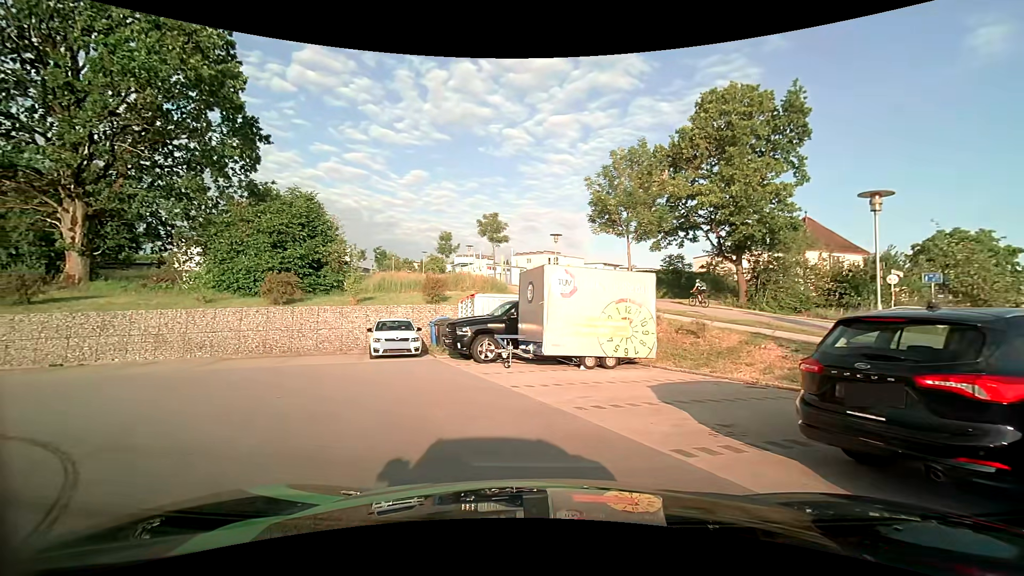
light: Day
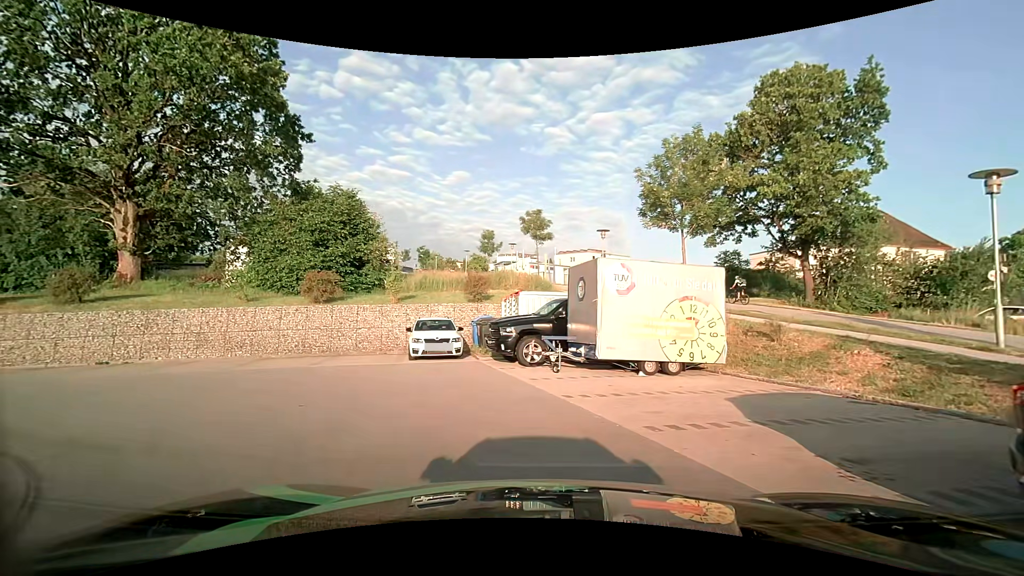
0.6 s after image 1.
(-0.1, +1.3) m; -5°
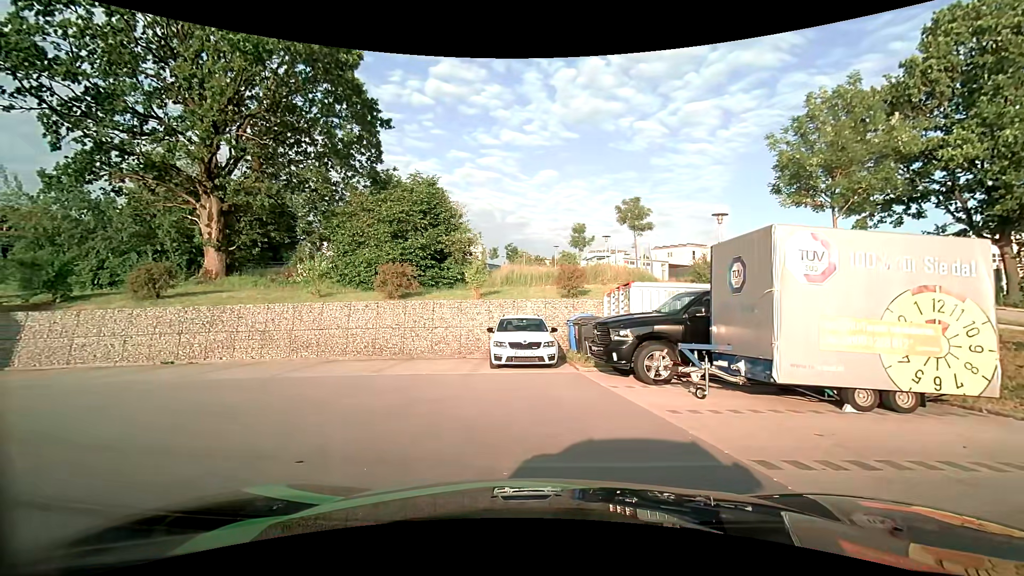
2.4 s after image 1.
(-0.3, +3.6) m; -10°
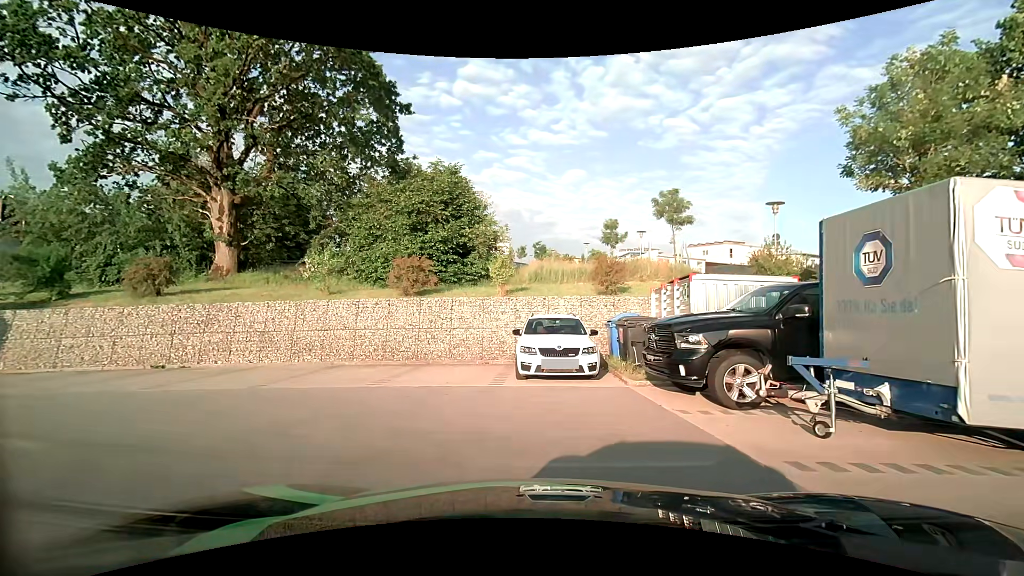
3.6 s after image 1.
(-0.1, +2.4) m; -3°
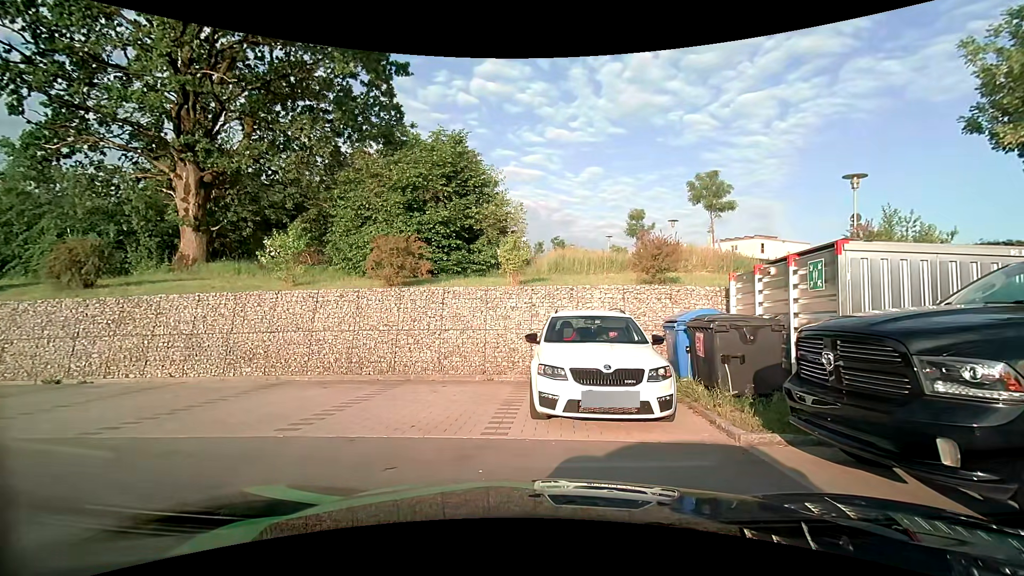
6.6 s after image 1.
(0.0, +4.3) m; 0°
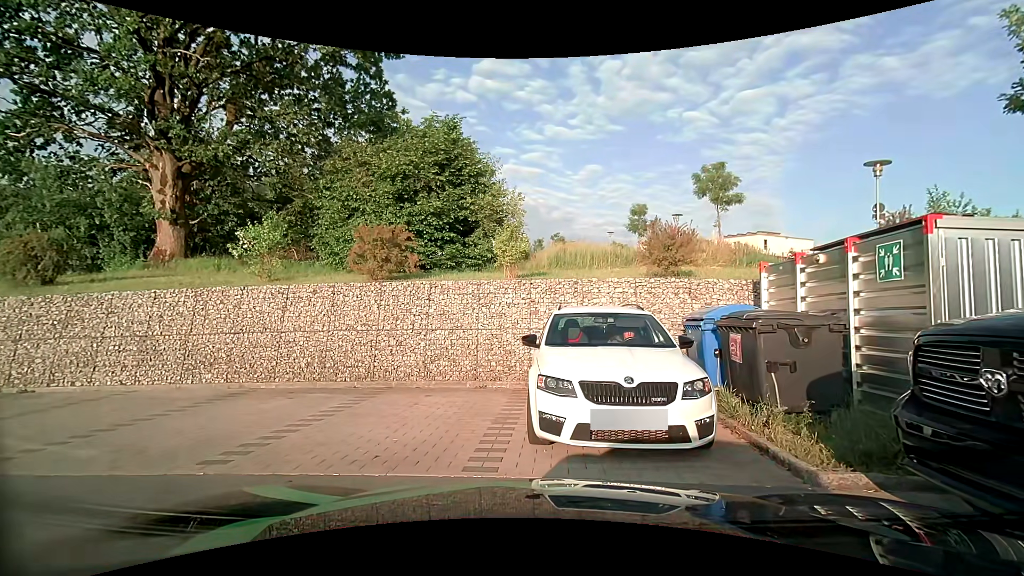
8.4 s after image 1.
(0.0, +1.4) m; 0°
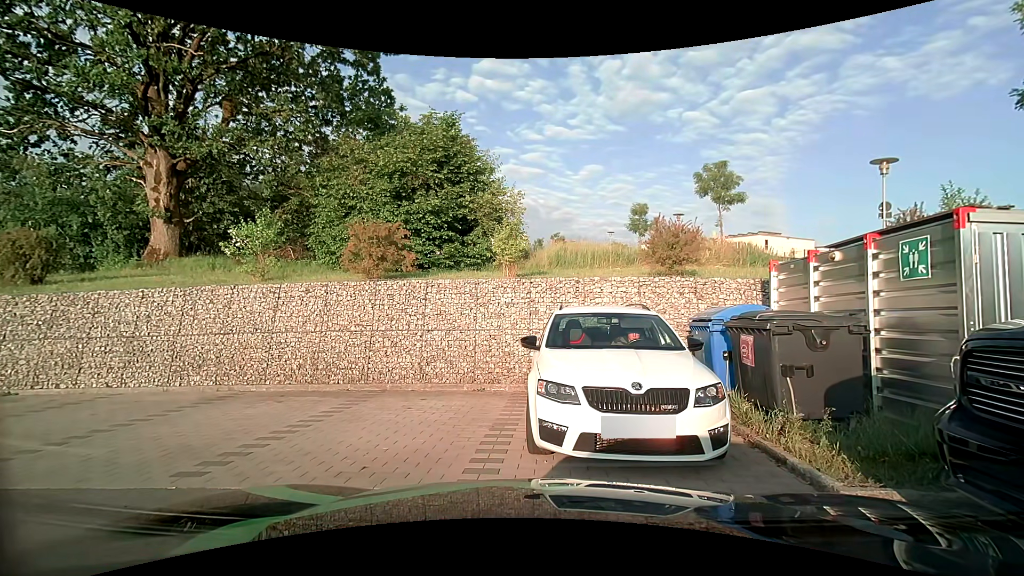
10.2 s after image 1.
(0.0, +0.4) m; 0°
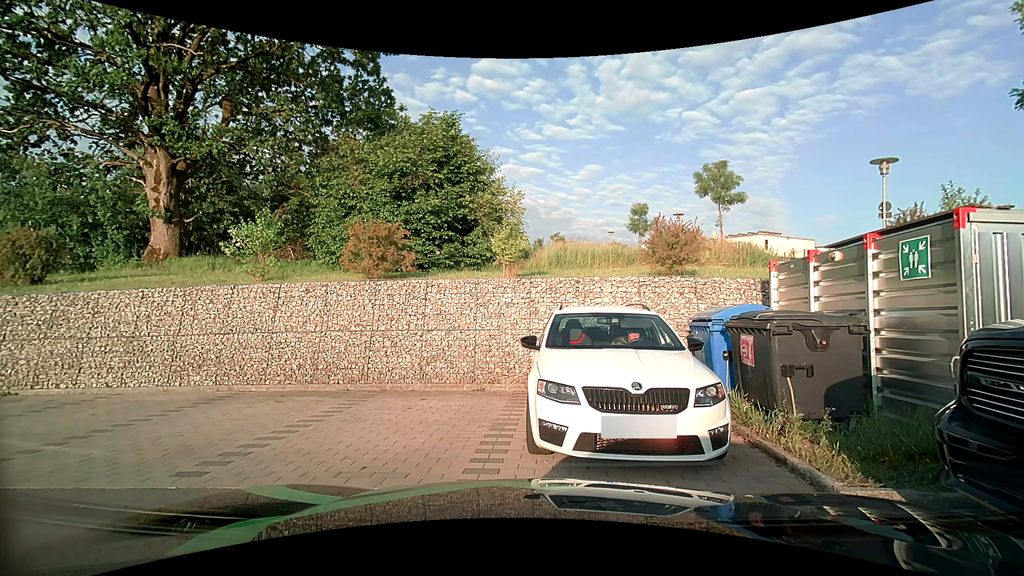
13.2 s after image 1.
(0.0, 0.0) m; 0°
